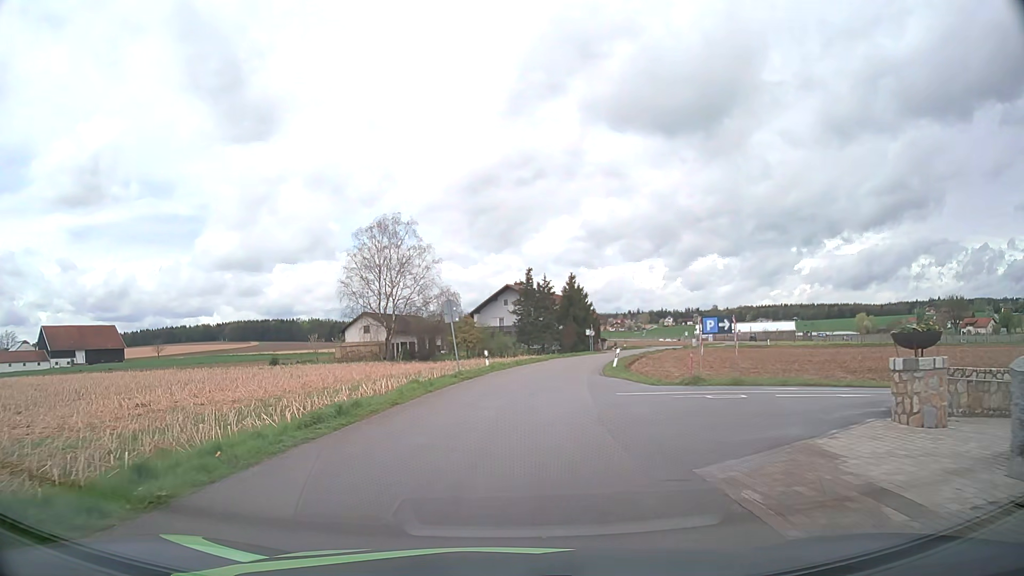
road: unclassified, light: Day
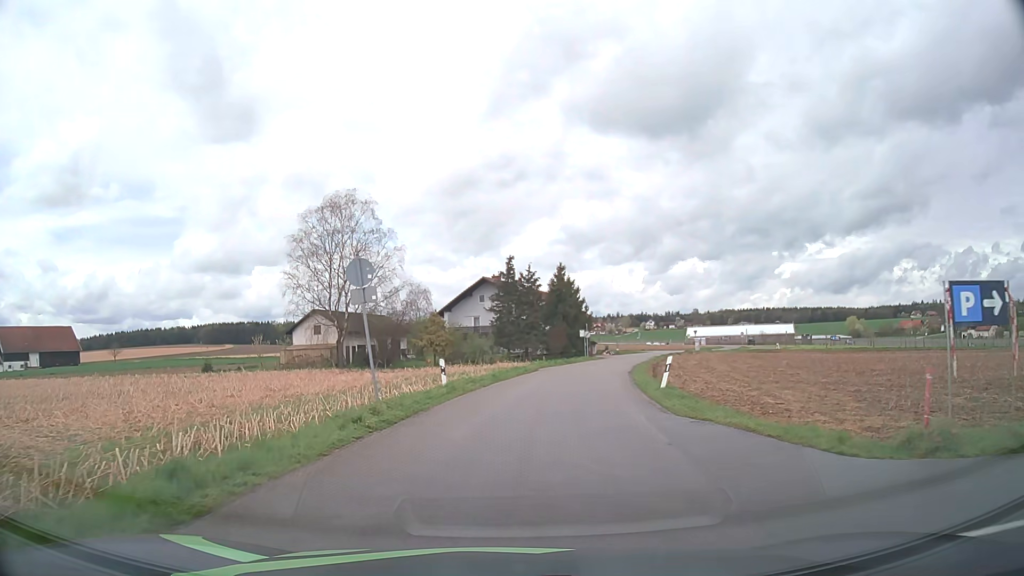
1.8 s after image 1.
(+0.2, +14.2) m; +2°
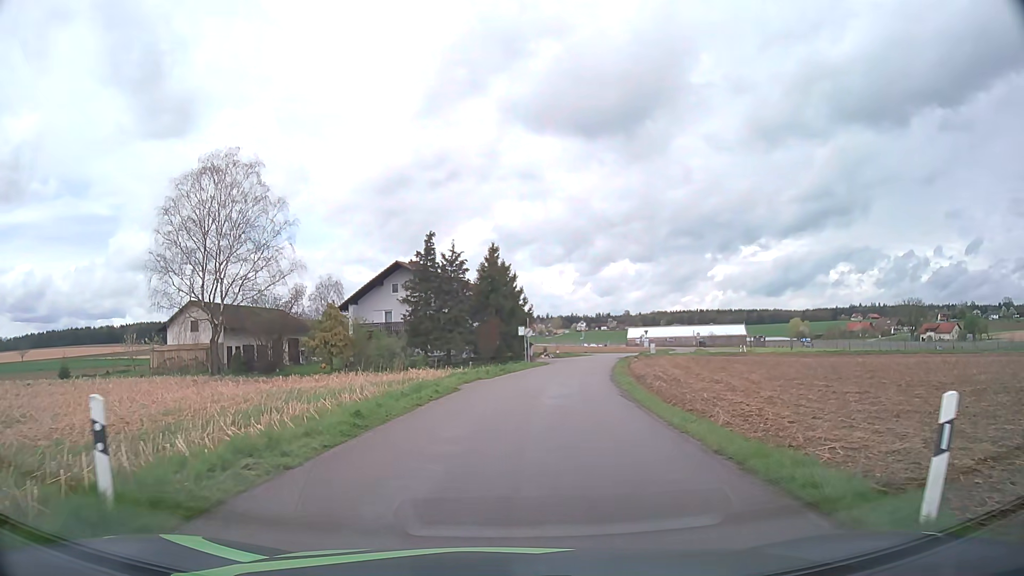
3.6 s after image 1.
(+0.7, +15.1) m; +6°
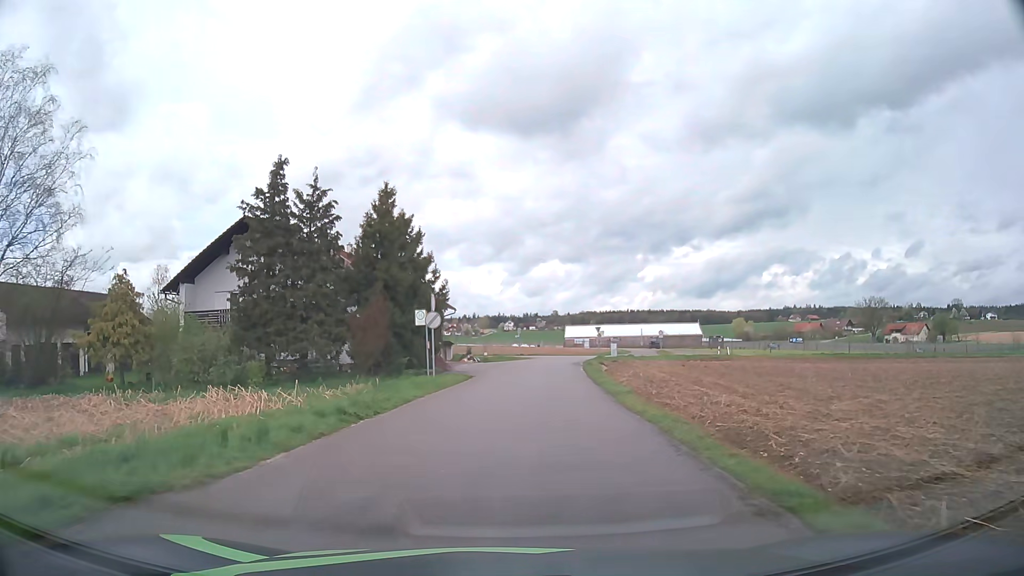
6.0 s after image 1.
(+1.3, +21.7) m; +6°
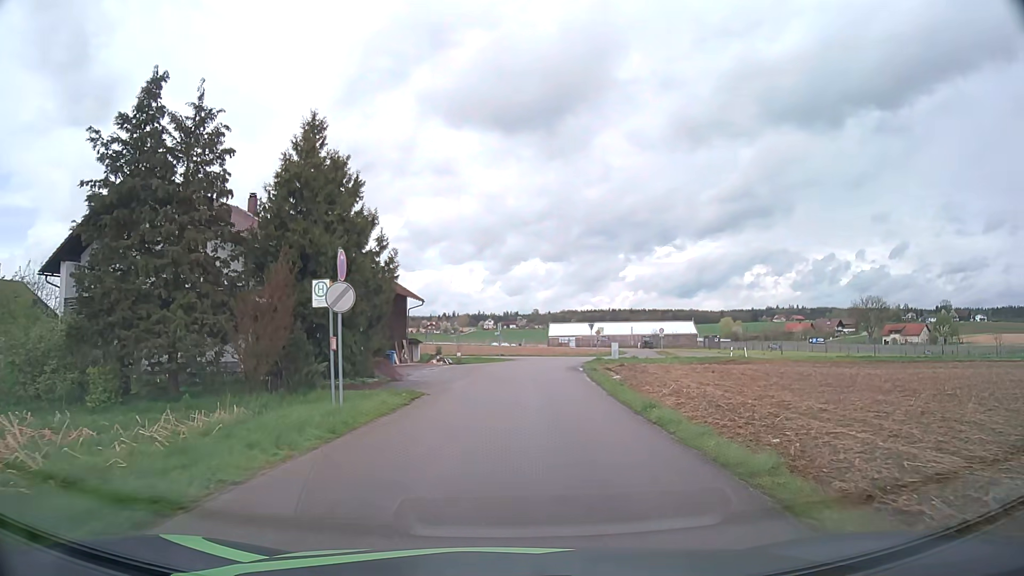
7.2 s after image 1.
(+0.1, +11.4) m; +2°
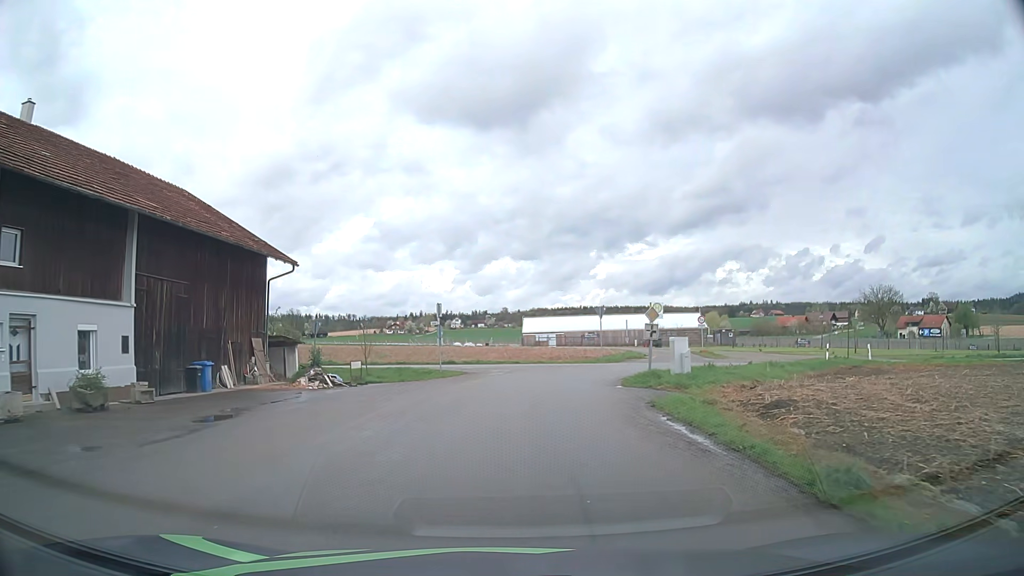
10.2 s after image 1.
(+1.0, +27.6) m; +2°
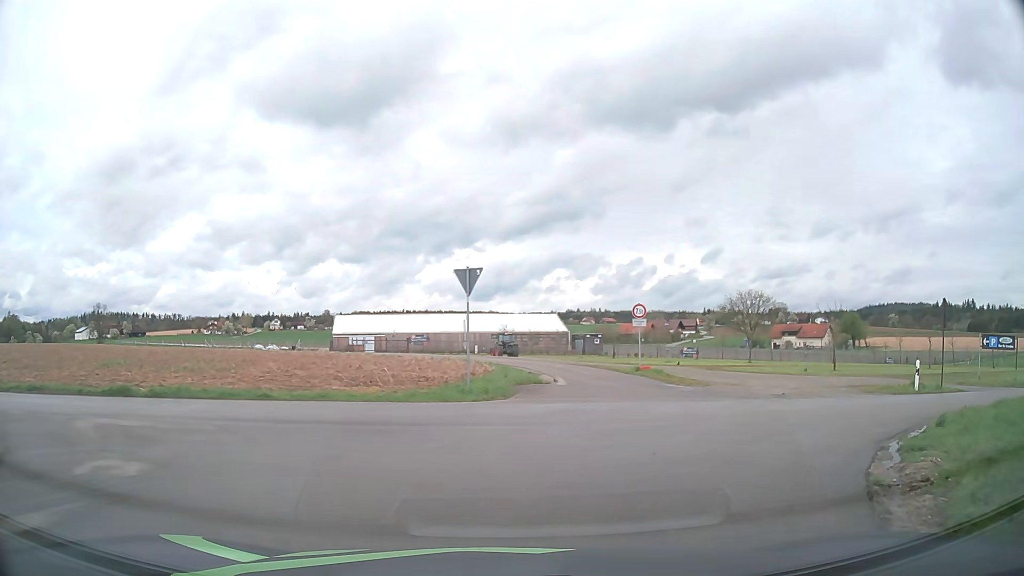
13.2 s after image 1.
(+1.7, +23.4) m; +15°
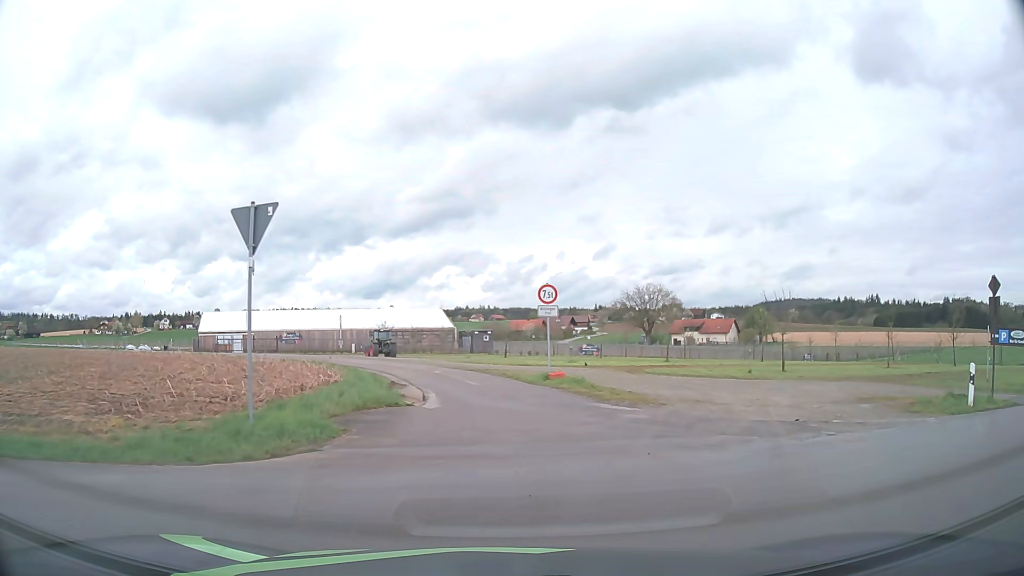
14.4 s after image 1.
(+0.8, +8.4) m; +10°
(0, +10) (-2, +20) (-4, +29) (-9, +38) (-15, +46) (-22, +53) (-30, +60) (-38, +66) (-46, +72) (-54, +78) m
